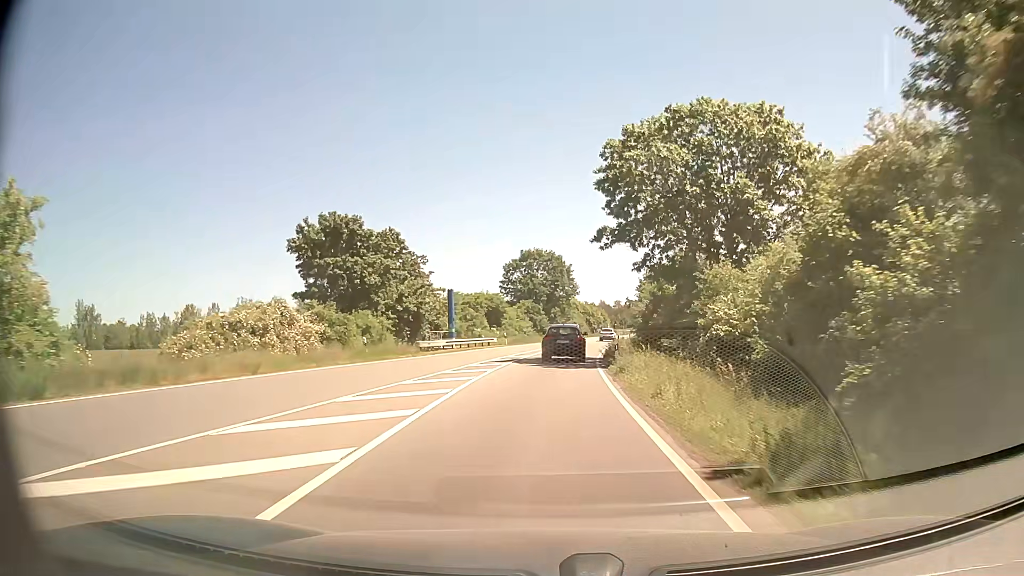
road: primary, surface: asphalt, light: Day
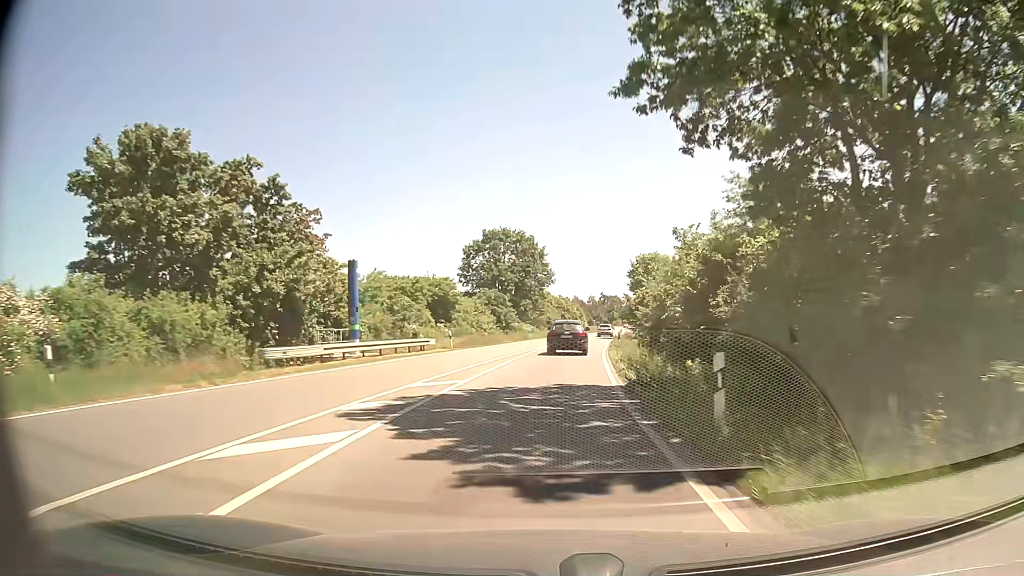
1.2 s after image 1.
(+0.4, +19.0) m; +2°
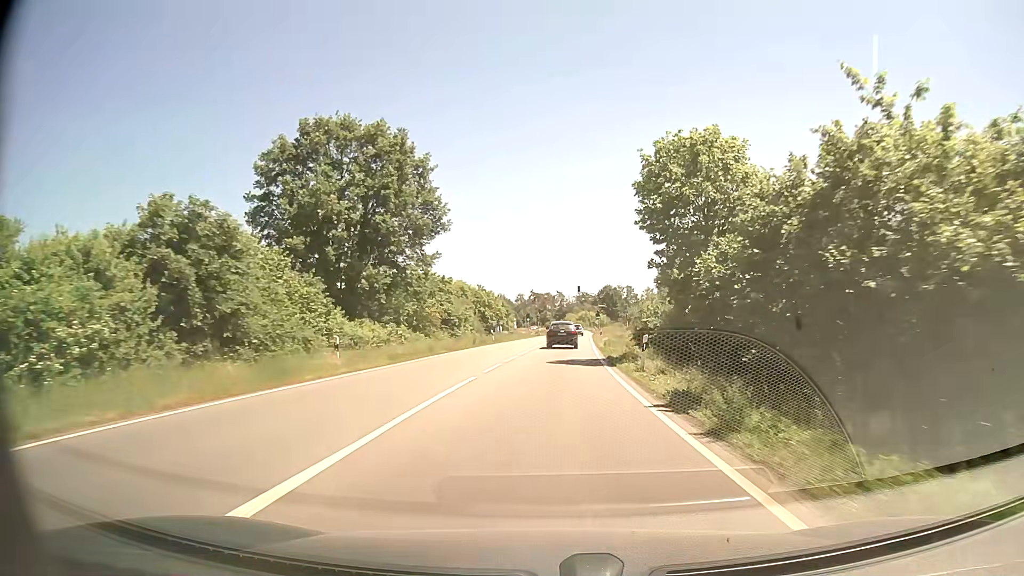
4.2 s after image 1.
(+2.6, +47.8) m; +6°
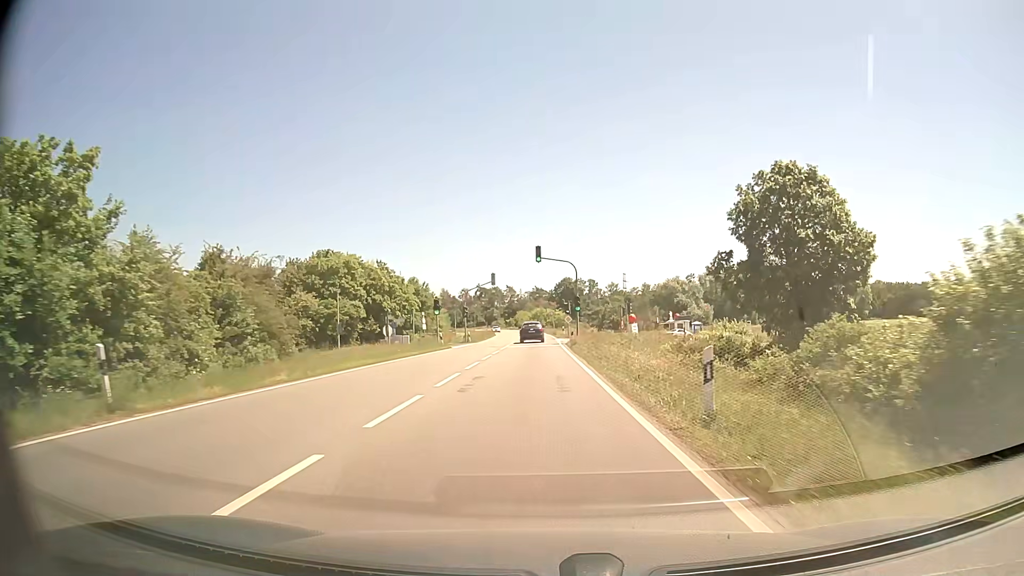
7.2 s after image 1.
(+1.9, +47.3) m; +4°
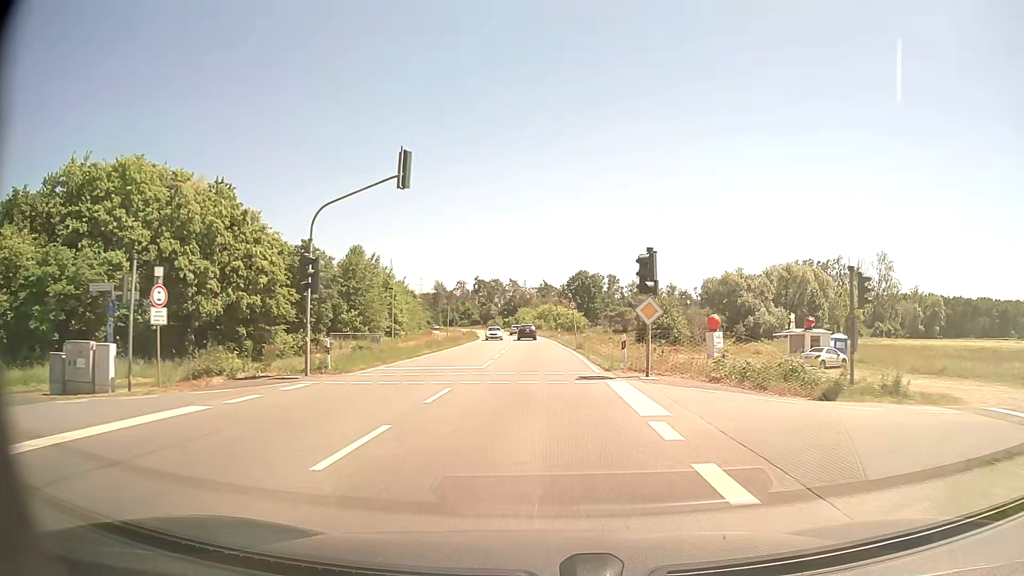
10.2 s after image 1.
(-0.4, +45.5) m; -1°
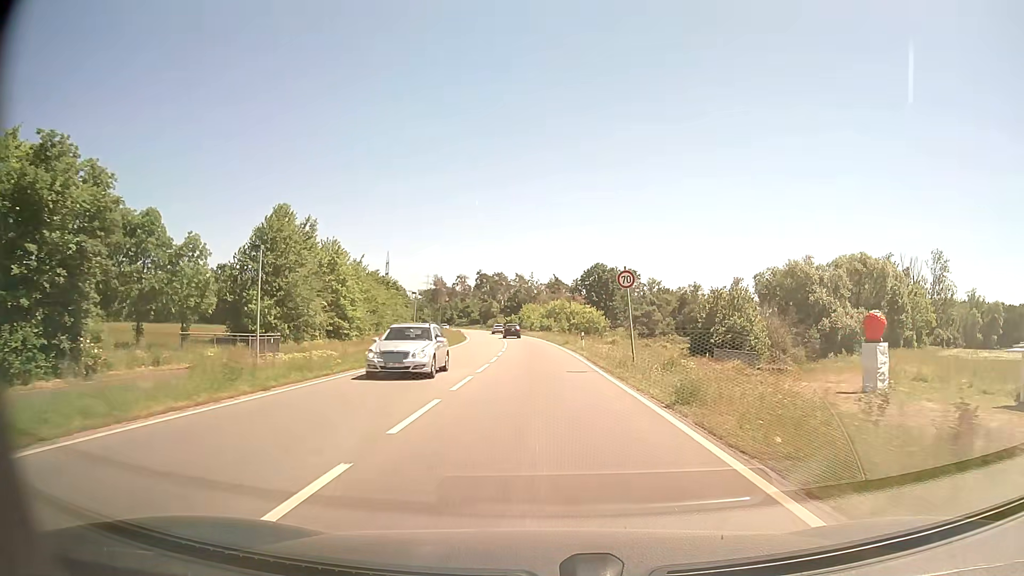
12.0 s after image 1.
(-0.2, +27.7) m; -1°
